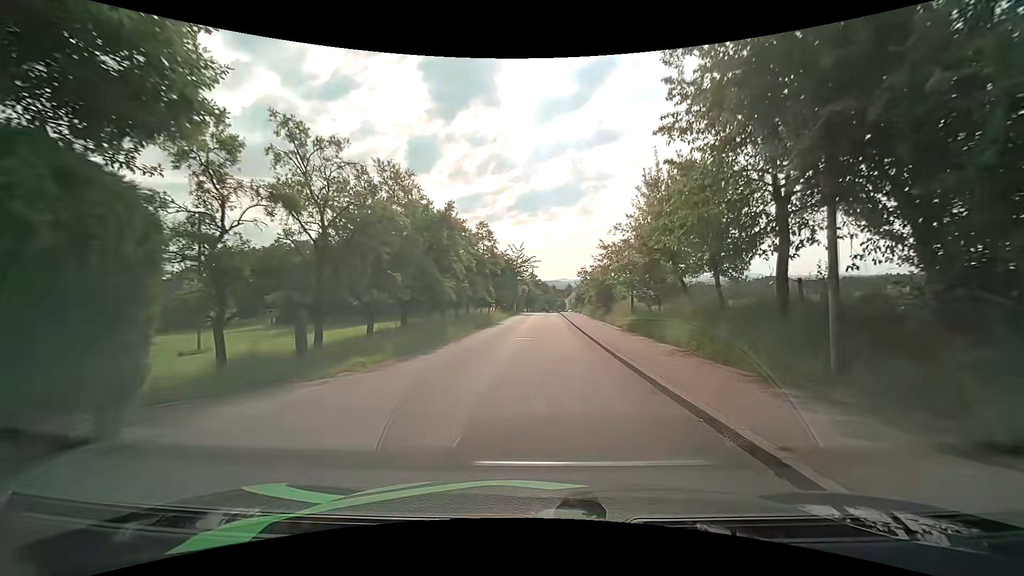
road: unclassified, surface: asphalt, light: Day
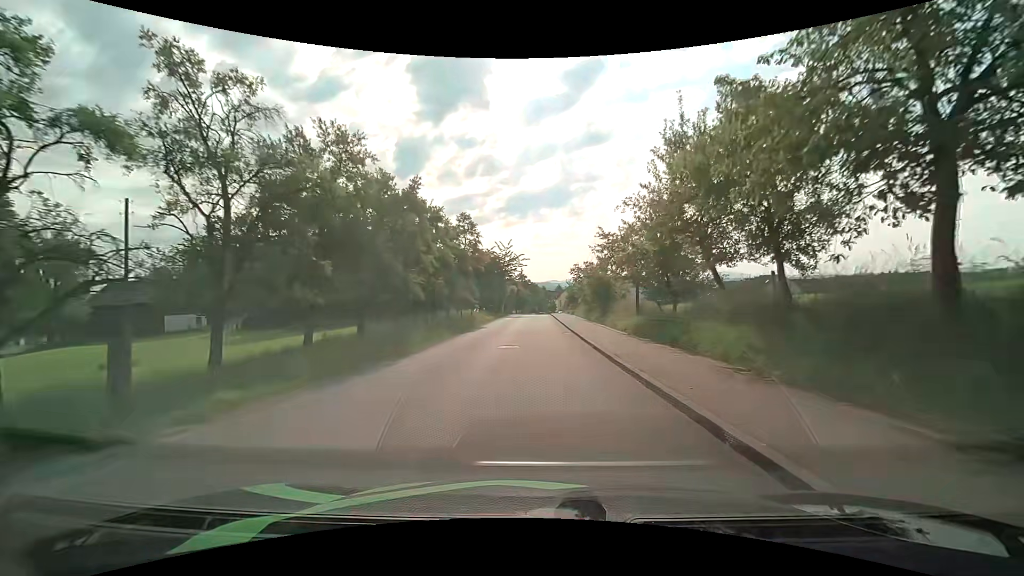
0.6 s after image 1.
(0.0, +4.7) m; +1°
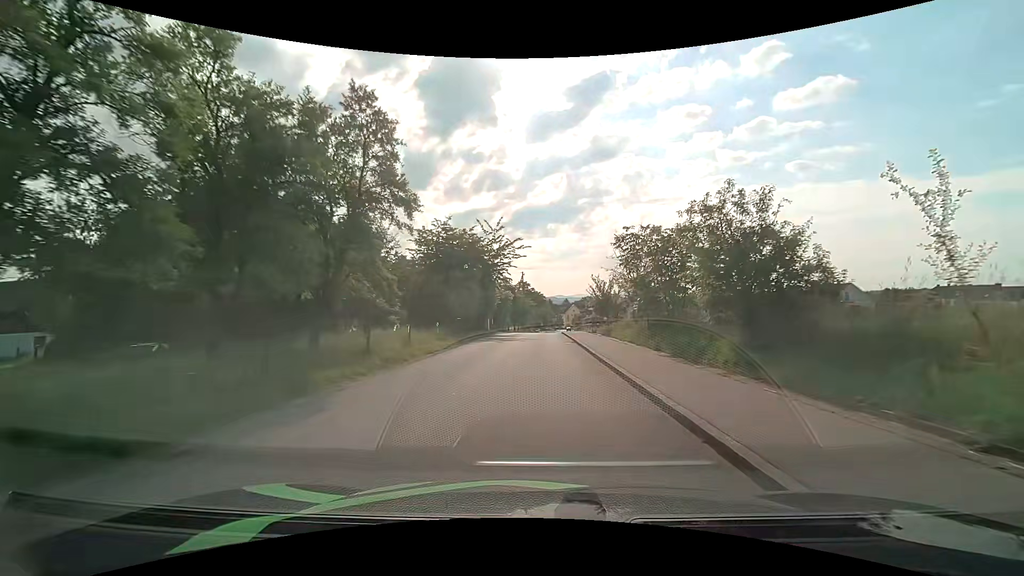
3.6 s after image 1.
(0.0, +24.2) m; -2°
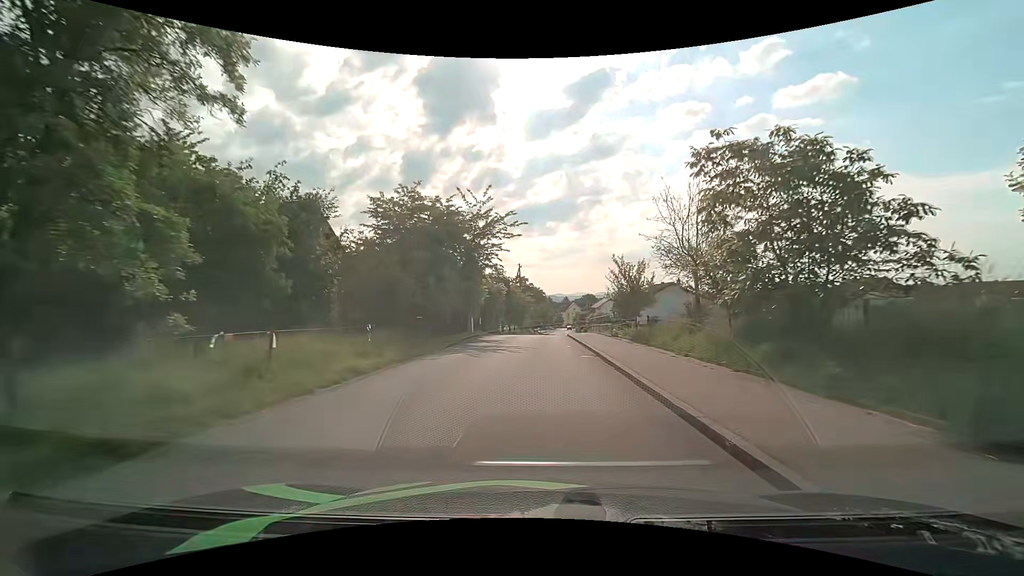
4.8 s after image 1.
(+0.1, +10.1) m; +1°
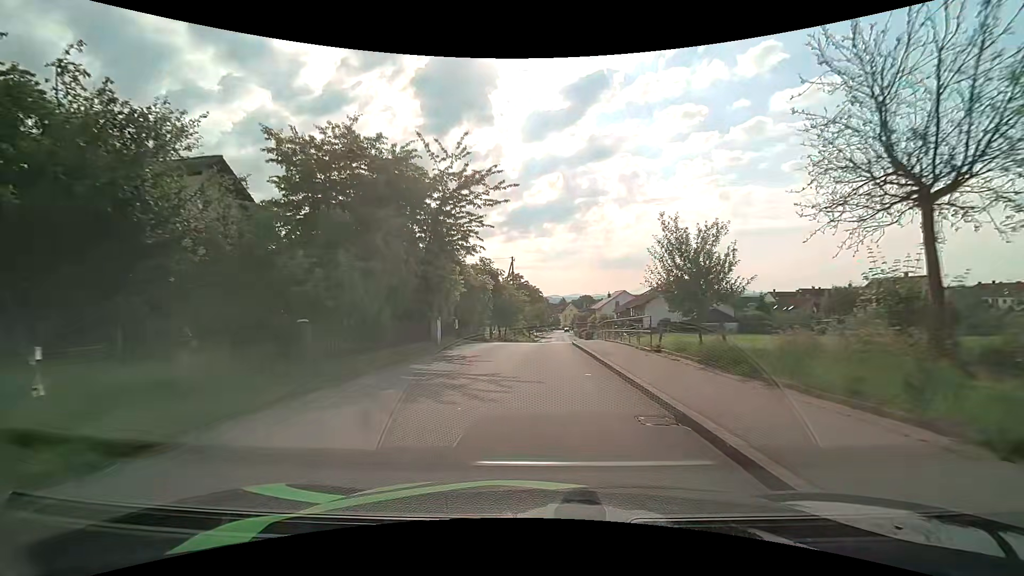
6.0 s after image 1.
(0.0, +9.9) m; 0°
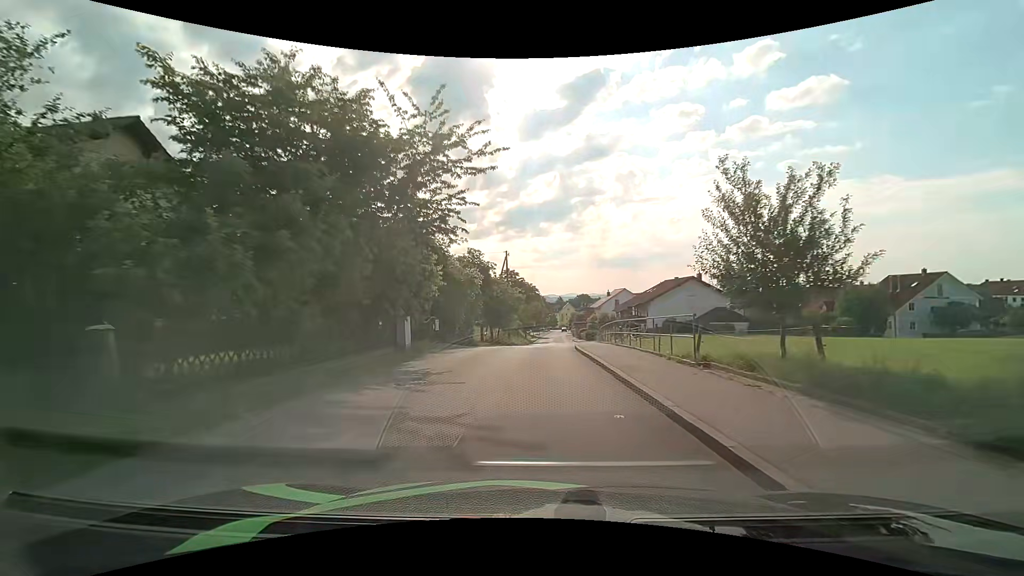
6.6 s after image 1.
(0.0, +4.9) m; 0°
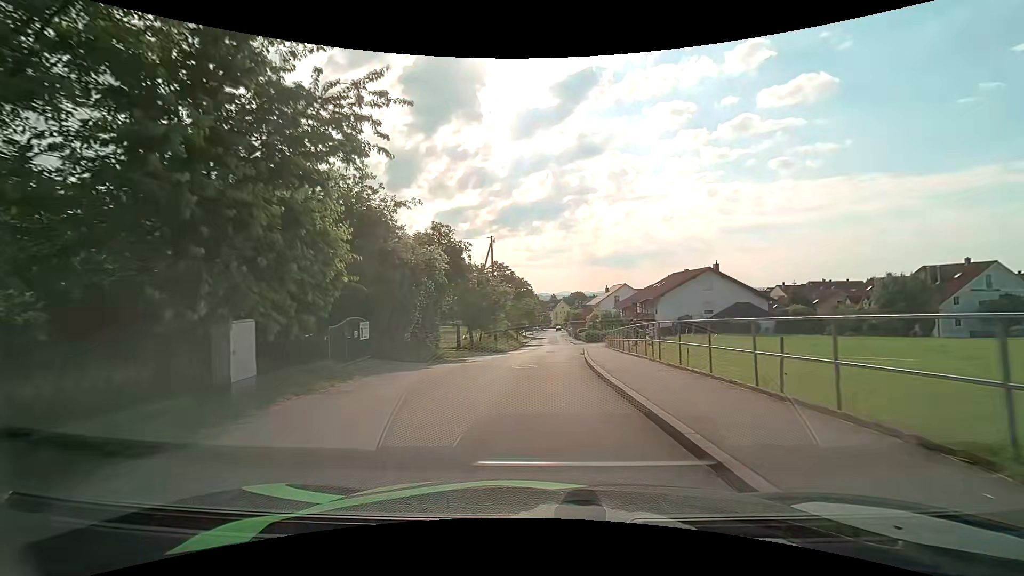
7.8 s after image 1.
(+0.1, +9.7) m; +1°
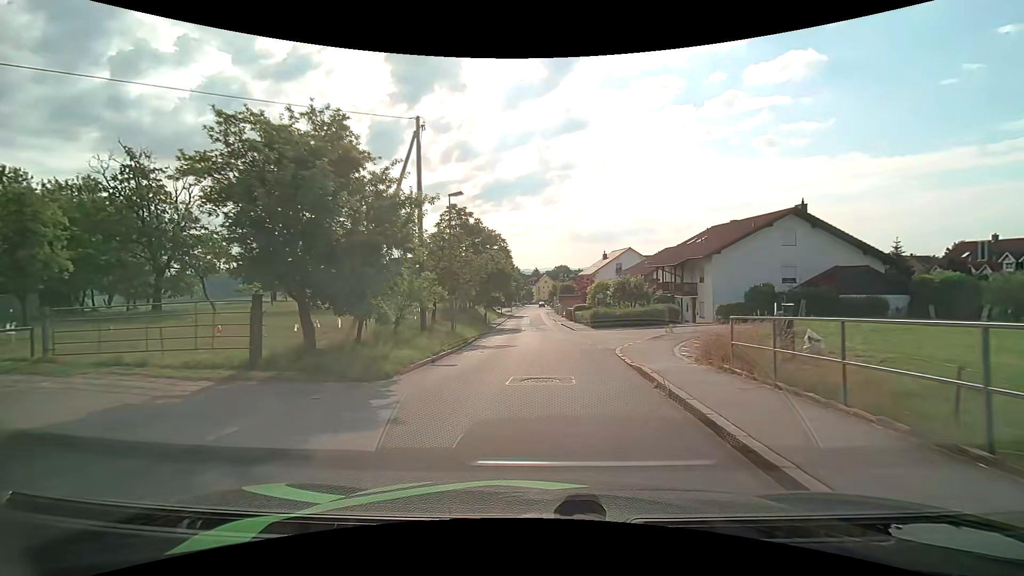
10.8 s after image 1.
(+0.4, +23.6) m; +2°
(0, +10) (0, +20) (+1, +30) (+1, +40) (+1, +50) (0, +60) (0, +70) (+1, +80) (+1, +90) (+1, +100) m
